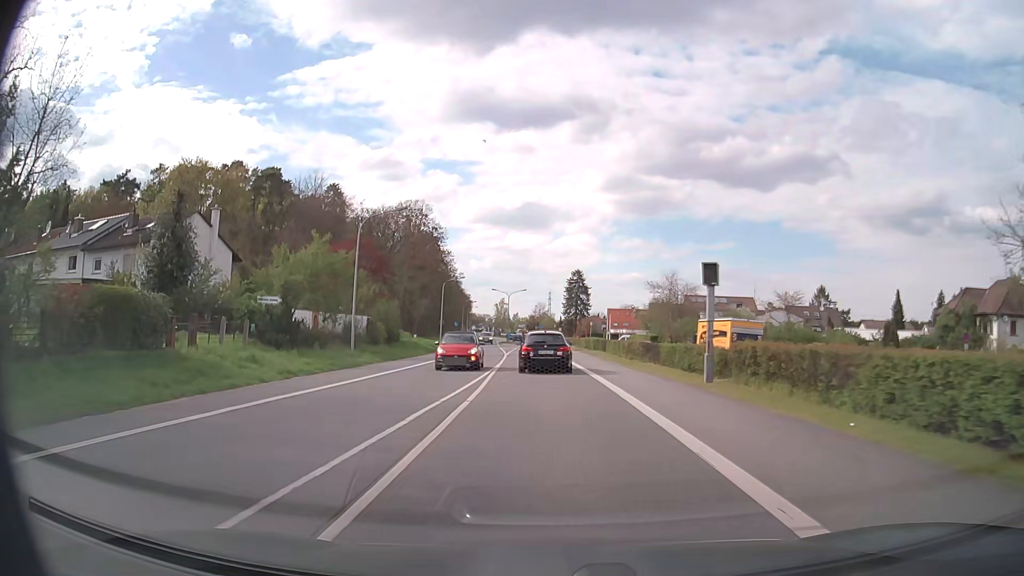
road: primary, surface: asphalt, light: Day
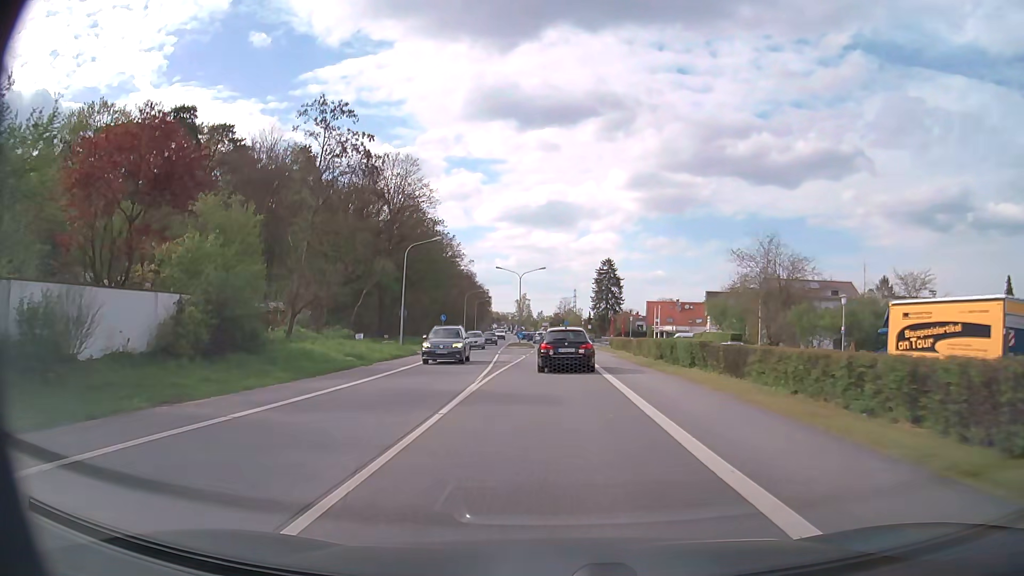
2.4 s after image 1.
(-0.5, +29.6) m; -2°
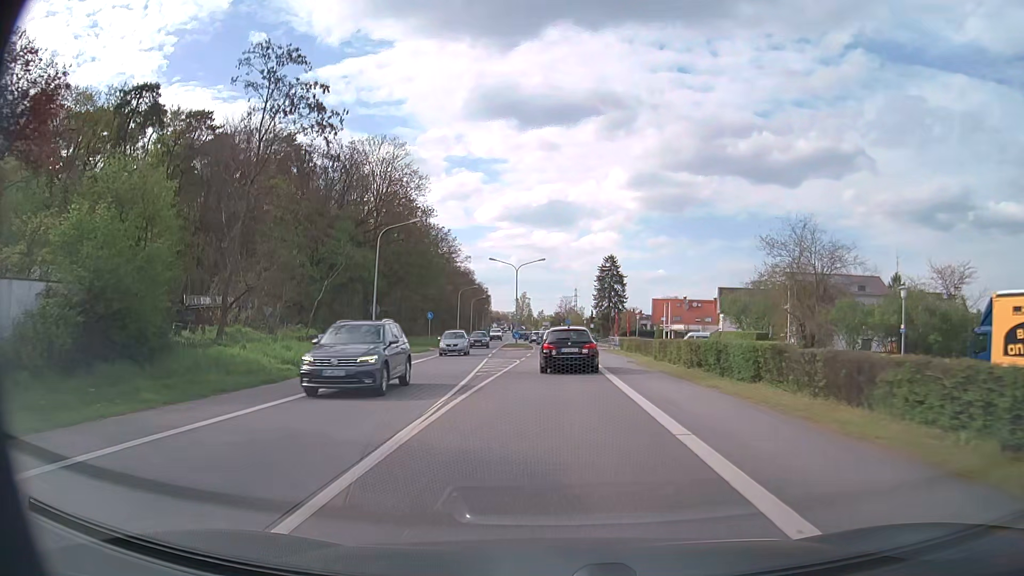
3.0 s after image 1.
(0.0, +7.3) m; 0°
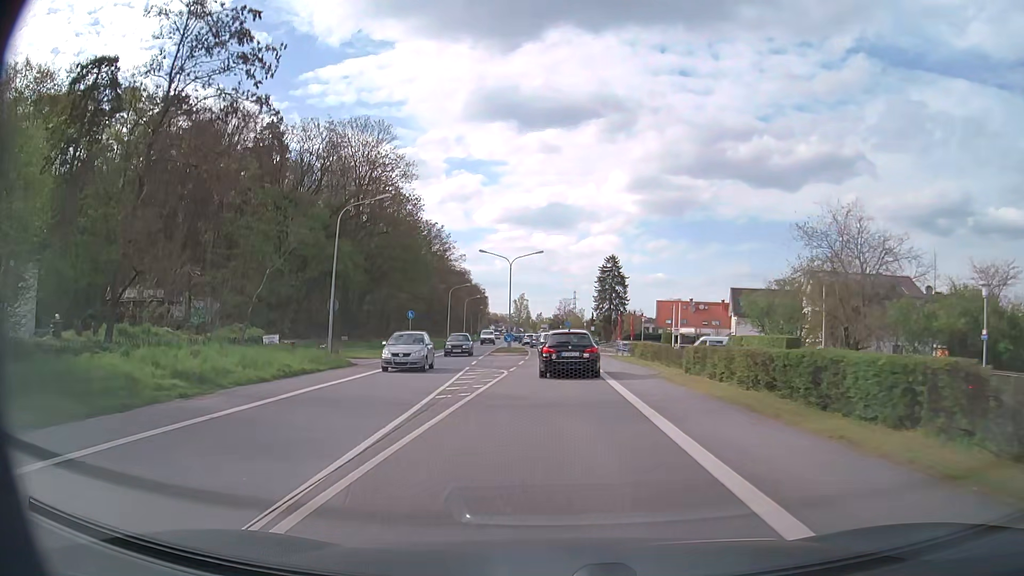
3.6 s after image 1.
(0.0, +7.3) m; 0°
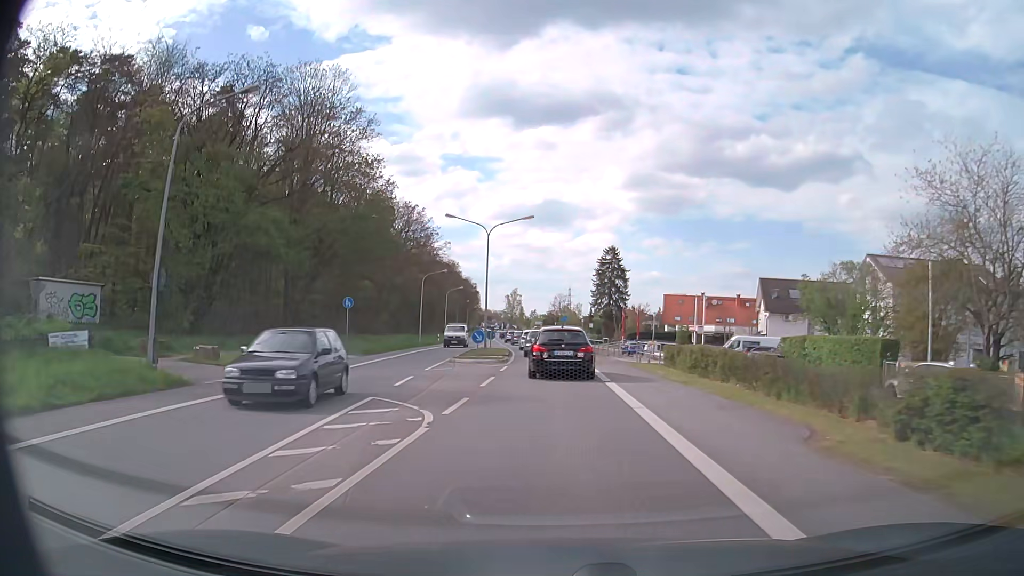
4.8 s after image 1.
(+0.1, +14.4) m; 0°
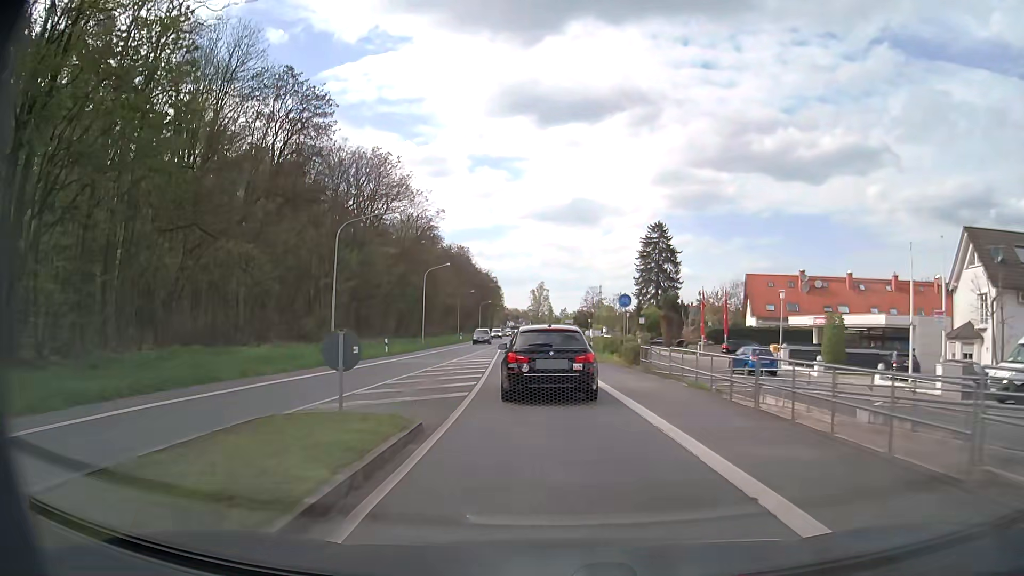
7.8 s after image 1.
(-0.5, +35.0) m; -2°
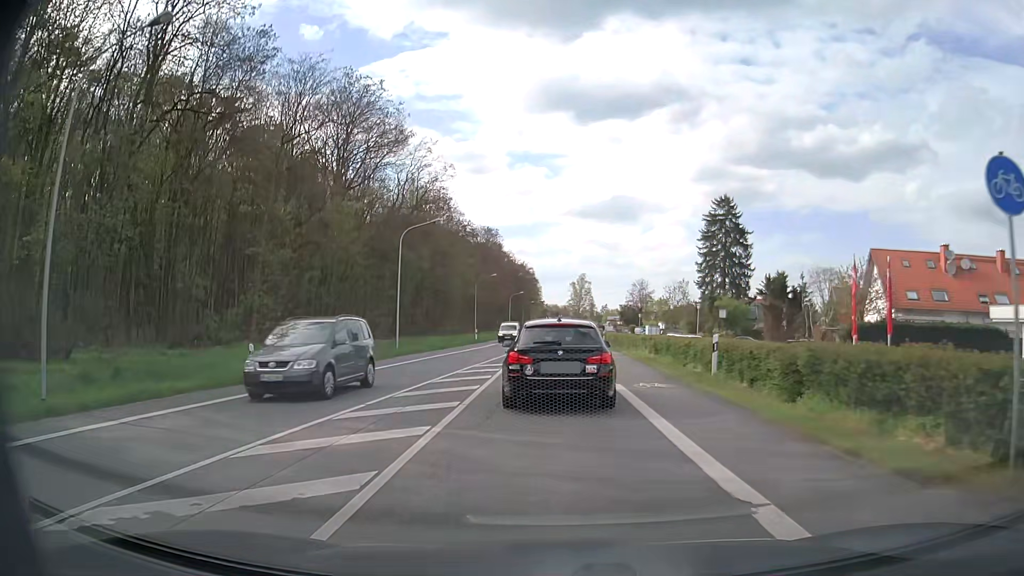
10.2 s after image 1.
(-0.8, +24.0) m; -4°
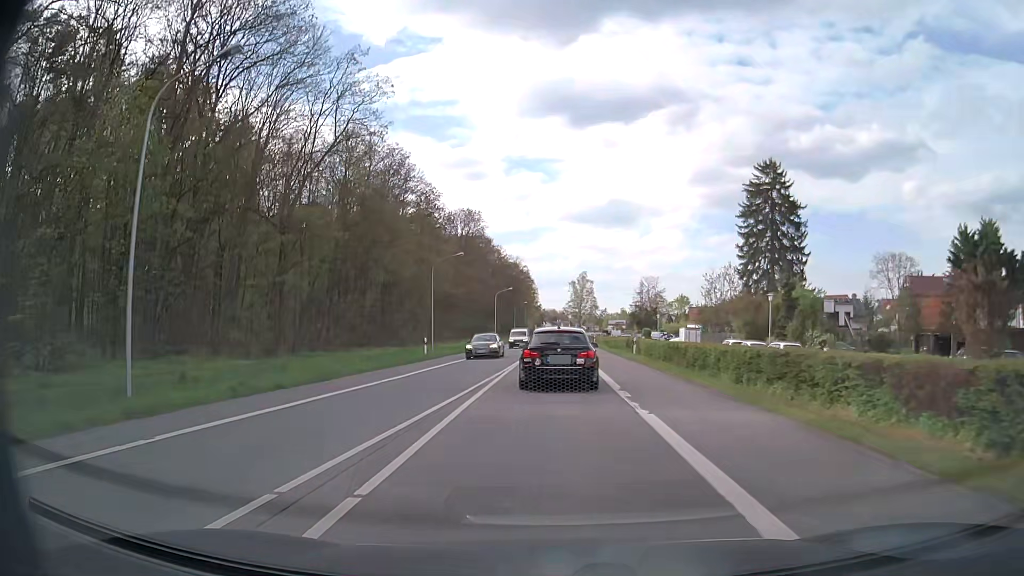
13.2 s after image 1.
(+0.1, +26.5) m; 0°
(0, +10) (0, +20) (0, +30) (+1, +40) (+1, +50) (+1, +60) (+1, +70) (+1, +80) (+2, +90) (+2, +100) m
